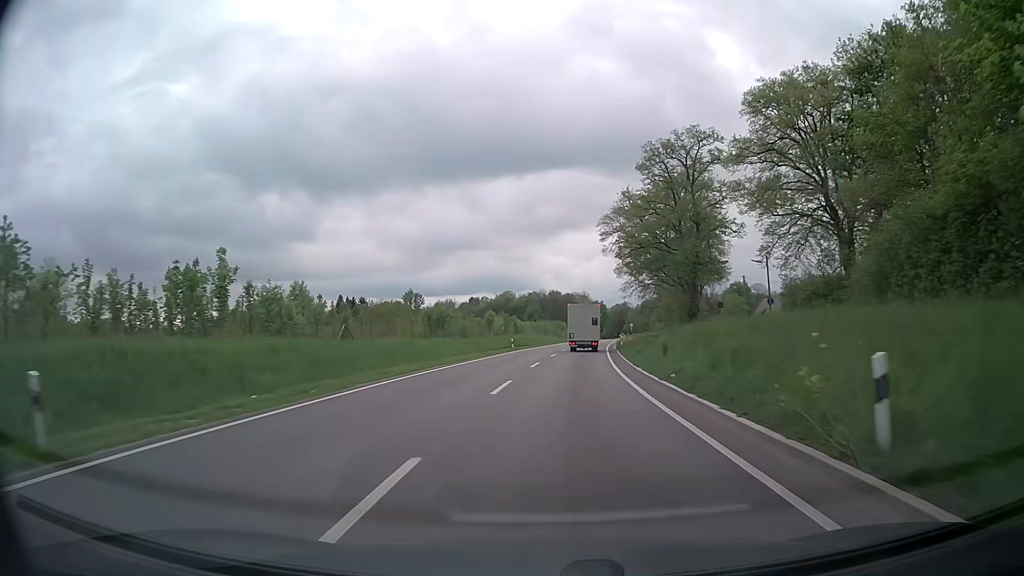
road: secondary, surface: asphalt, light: Day
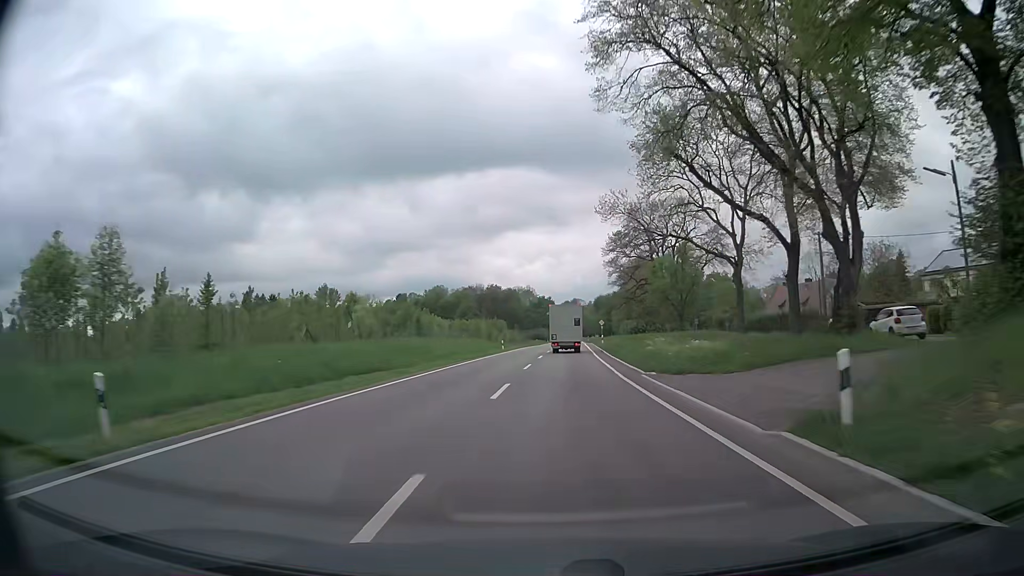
(+3.0, +49.1) m; +6°
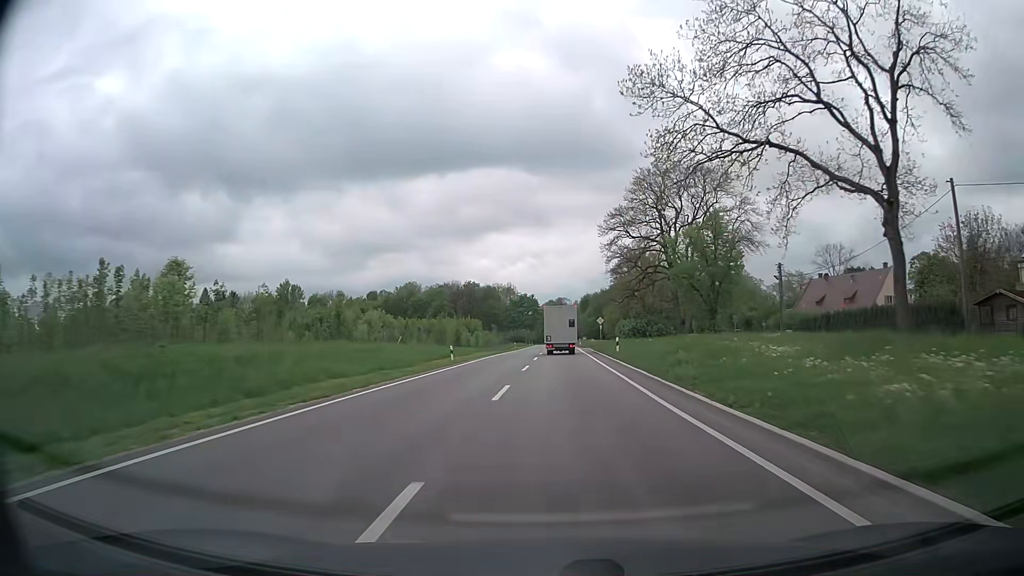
(+0.2, +24.5) m; +1°
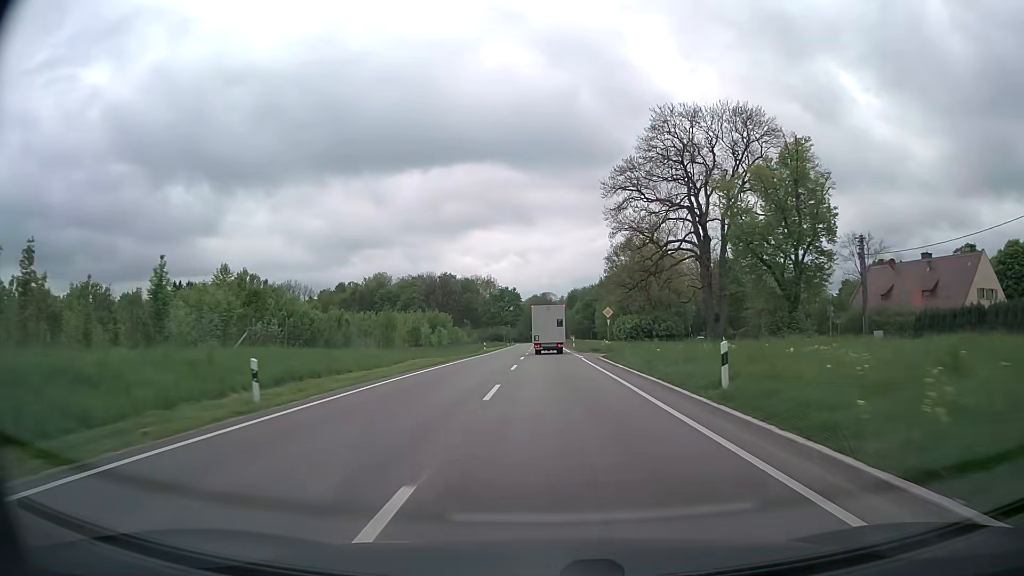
(+0.2, +24.5) m; +1°
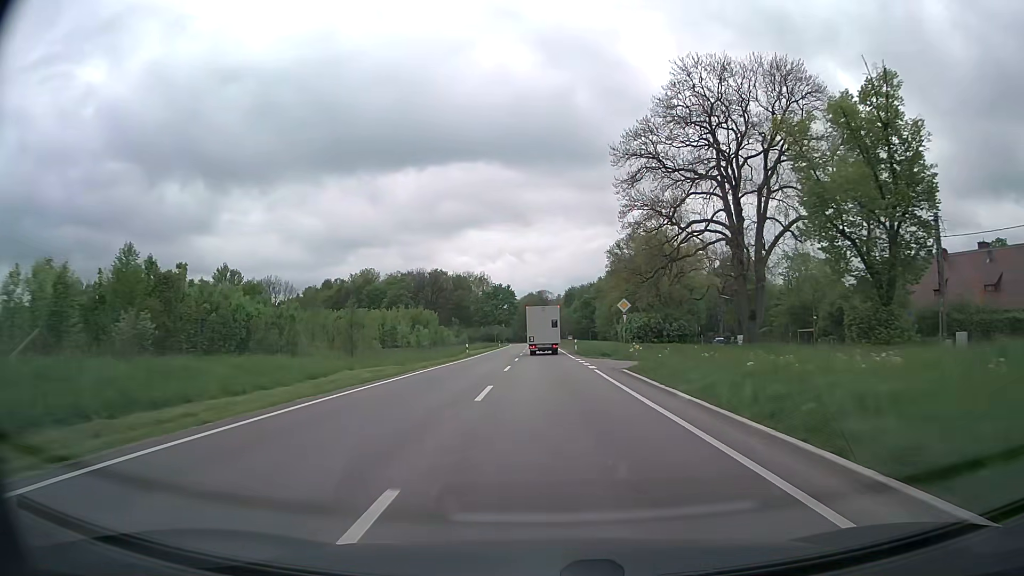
(+0.1, +12.2) m; +1°
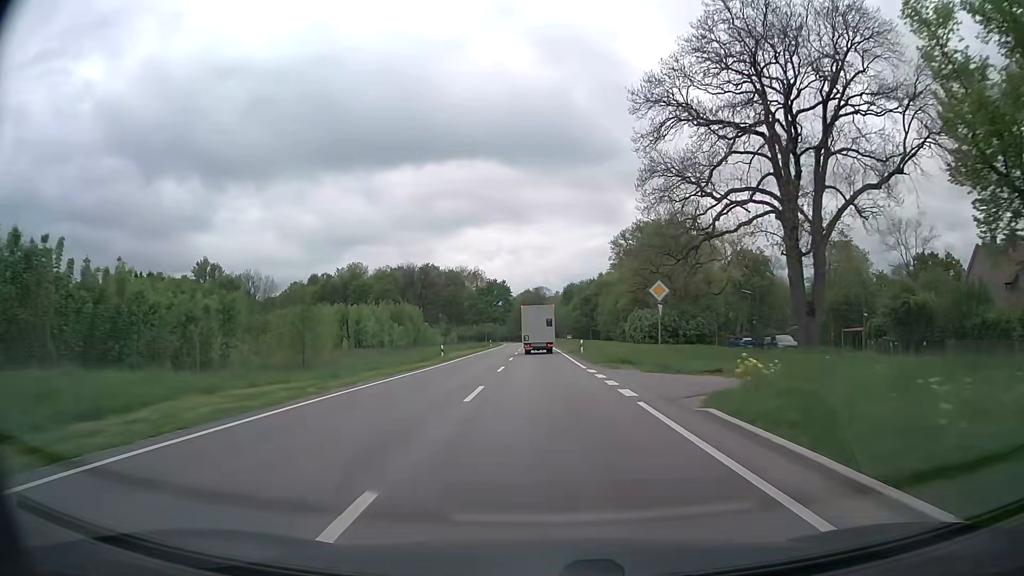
(0.0, +12.2) m; 0°
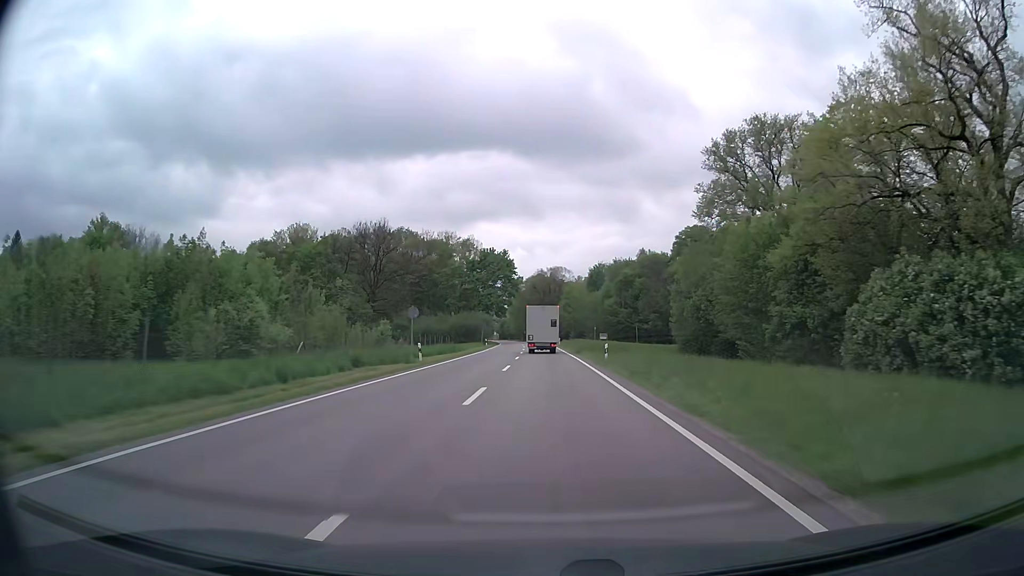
(-0.7, +61.4) m; -1°
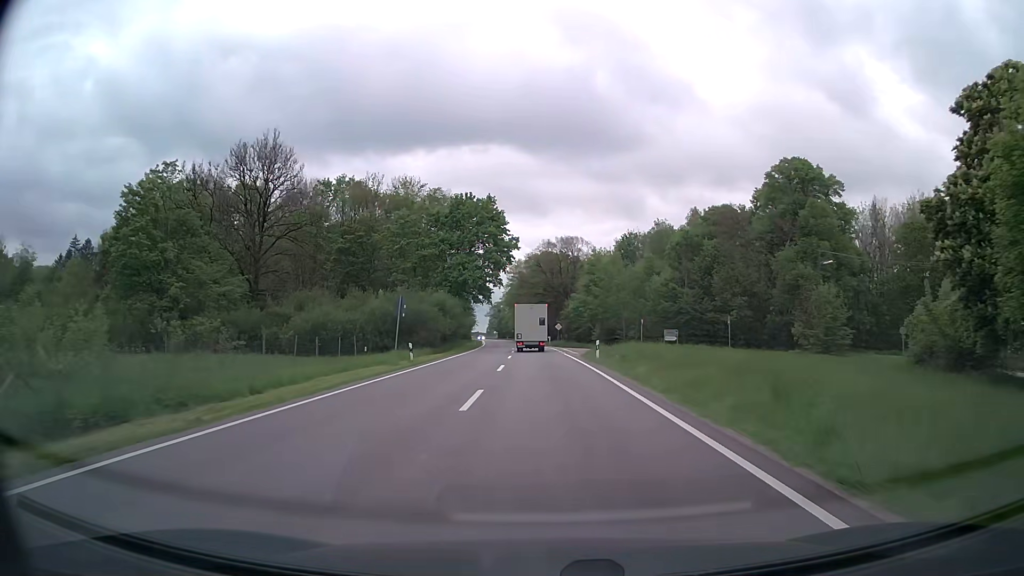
(-0.2, +49.7) m; 0°
(0, +10) (0, +20) (0, +30) (0, +40) (-1, +50) (-1, +60) (-2, +70) (-2, +80) (-3, +90) (-4, +100) m
